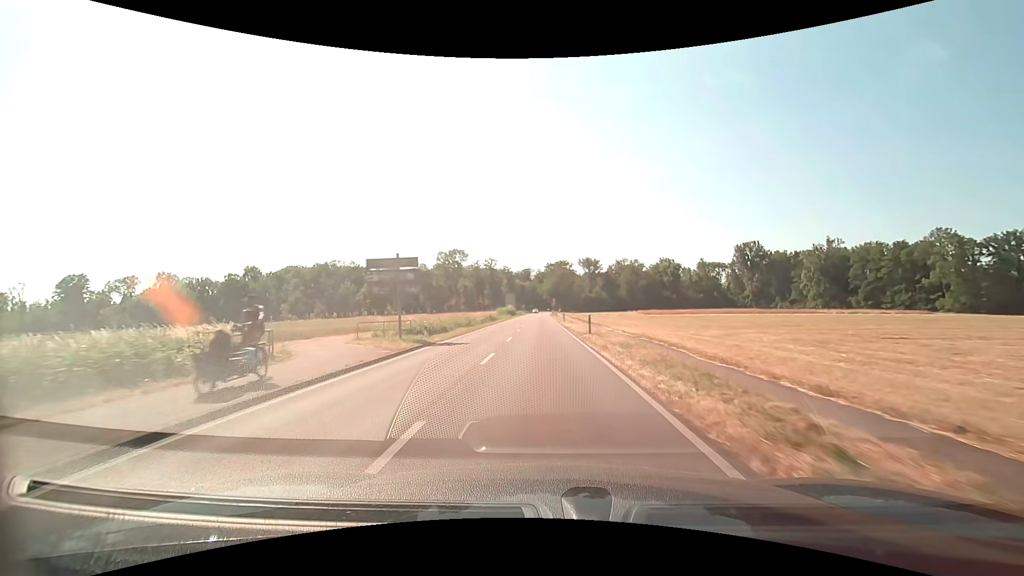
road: secondary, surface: asphalt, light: Day
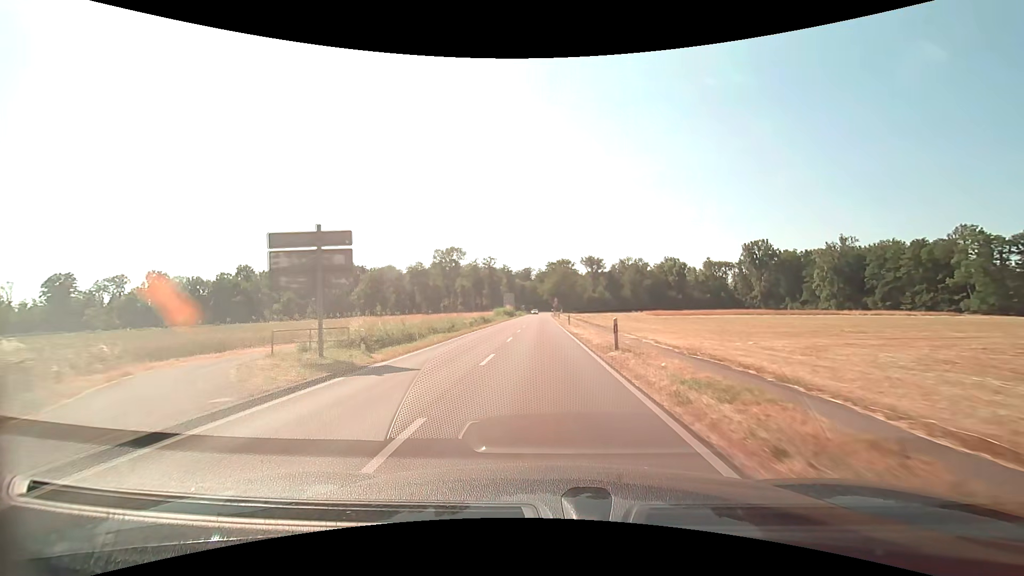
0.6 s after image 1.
(0.0, +8.8) m; 0°
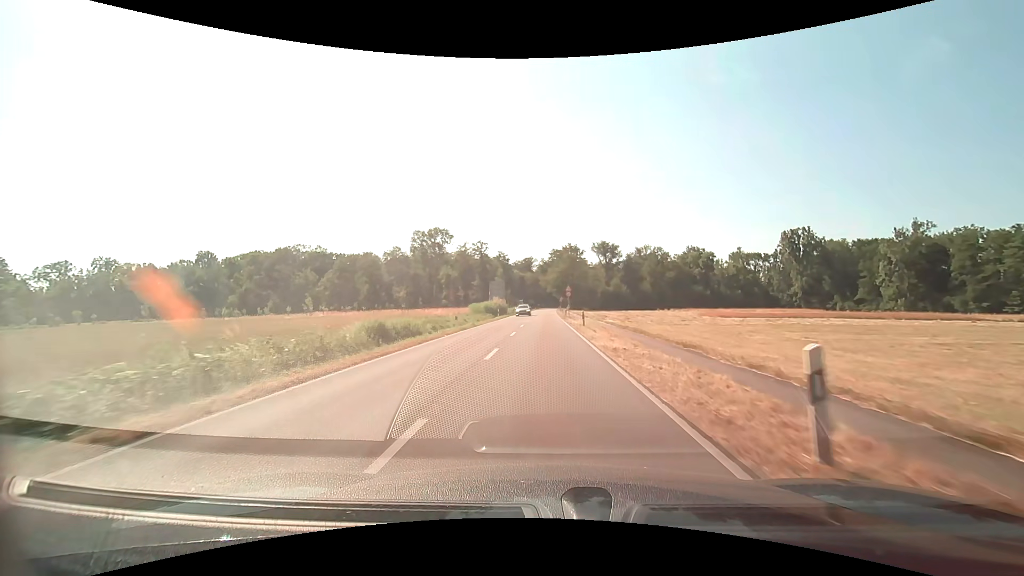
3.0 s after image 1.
(-0.2, +36.6) m; 0°
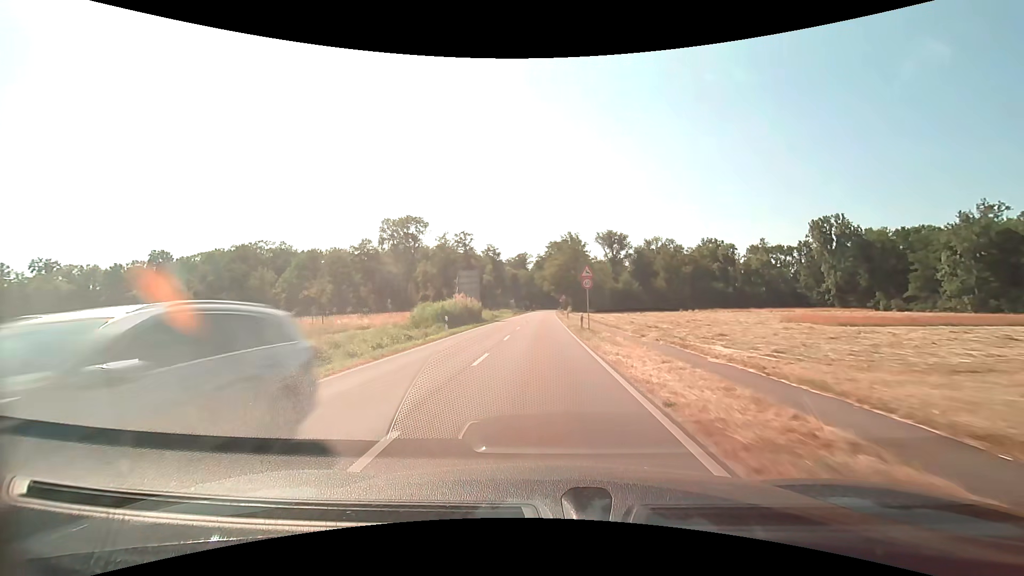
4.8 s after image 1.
(+0.1, +27.7) m; 0°
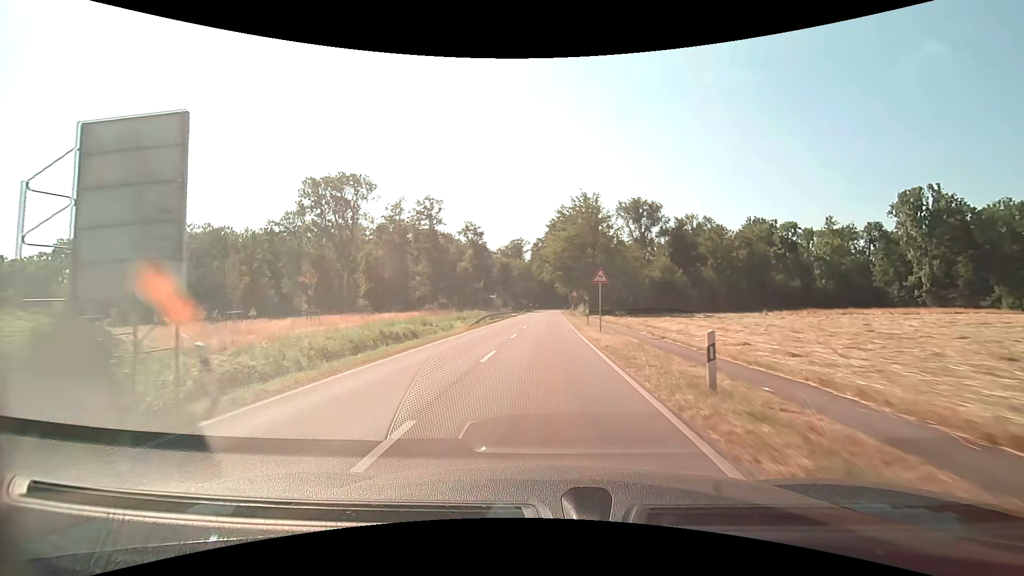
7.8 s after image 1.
(-0.1, +44.8) m; 0°
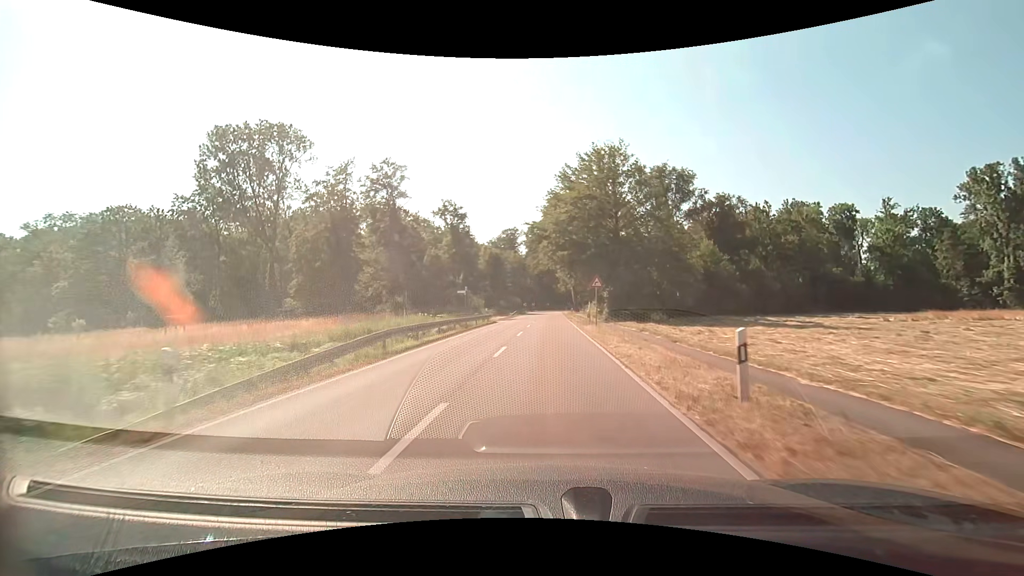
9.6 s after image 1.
(+0.1, +26.0) m; 0°
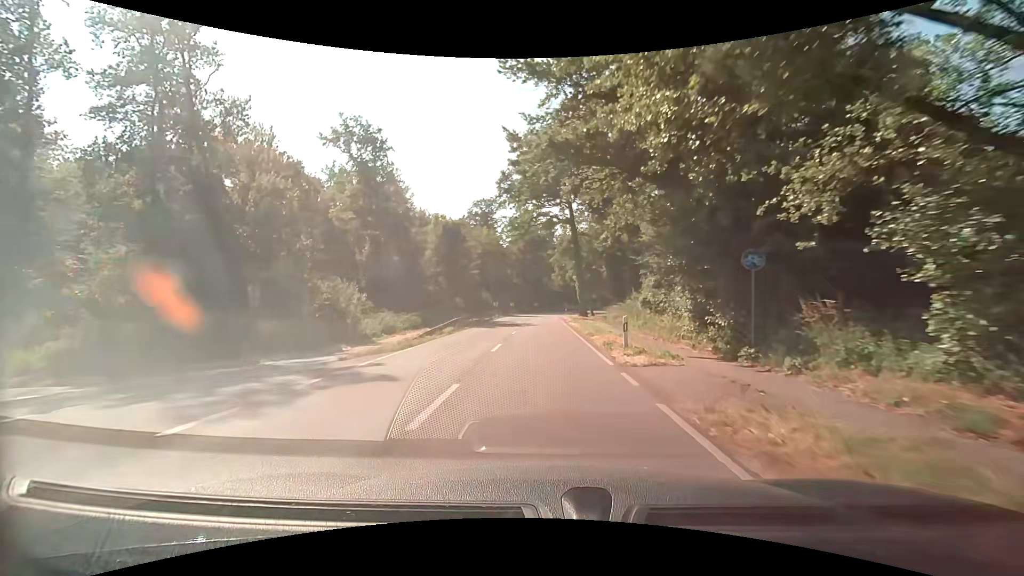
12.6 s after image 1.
(+0.5, +43.8) m; +1°
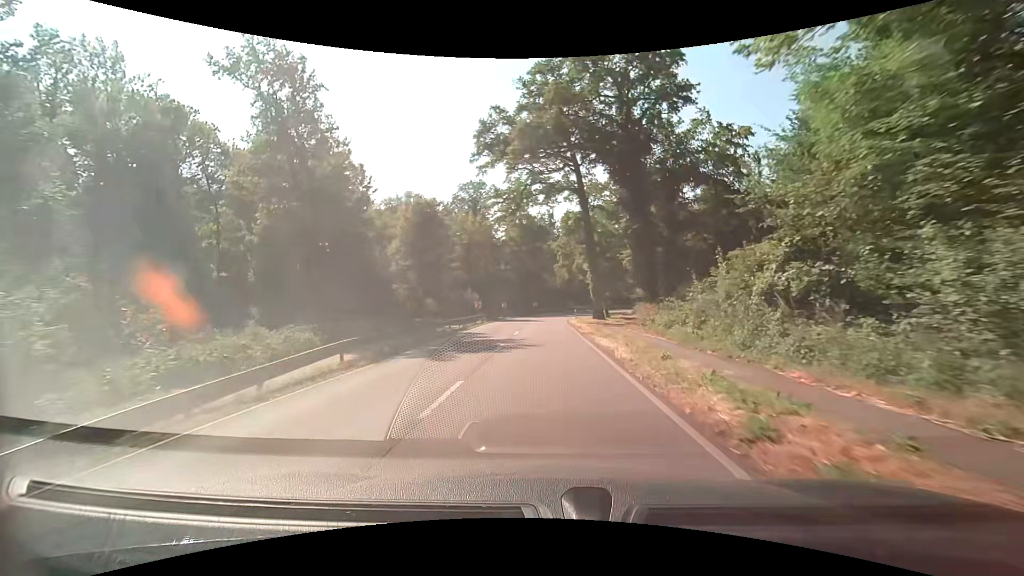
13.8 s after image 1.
(0.0, +17.3) m; -1°
(0, +10) (0, +20) (0, +30) (+1, +40) (+1, +50) (+2, +60) (+4, +70) (+7, +79) (+12, +88) (+17, +97) m
